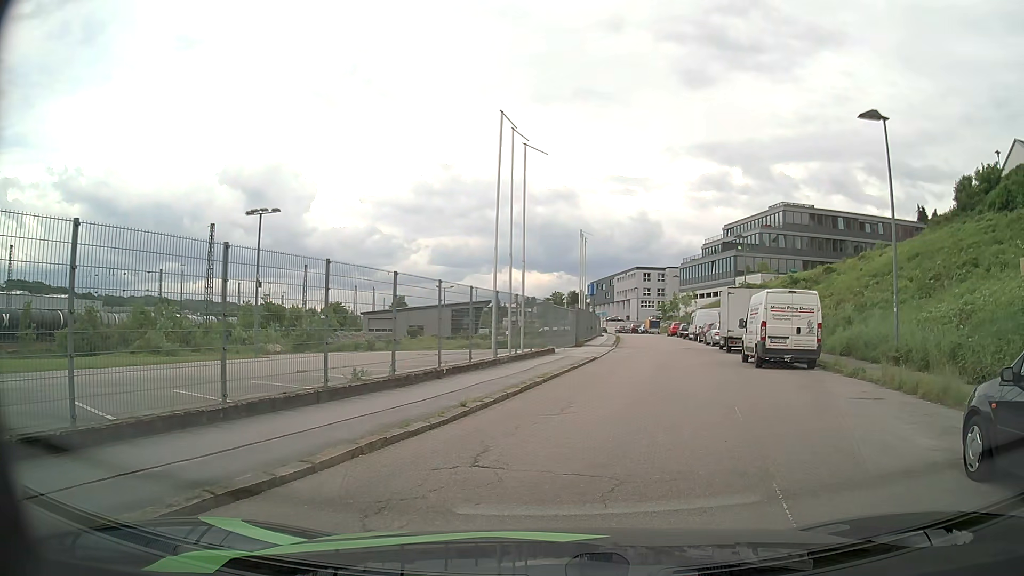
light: Day
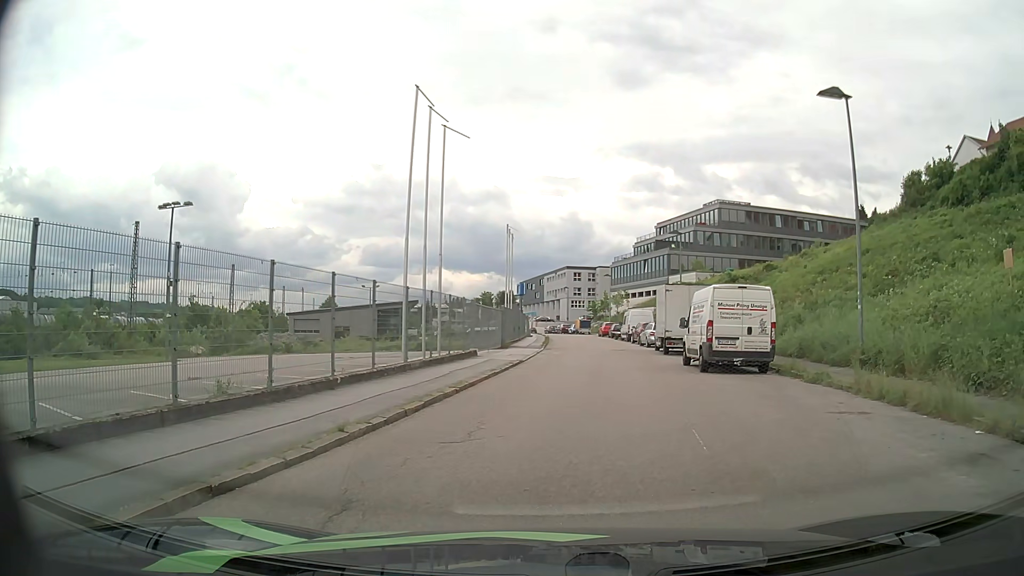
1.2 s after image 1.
(+0.1, +2.5) m; +7°
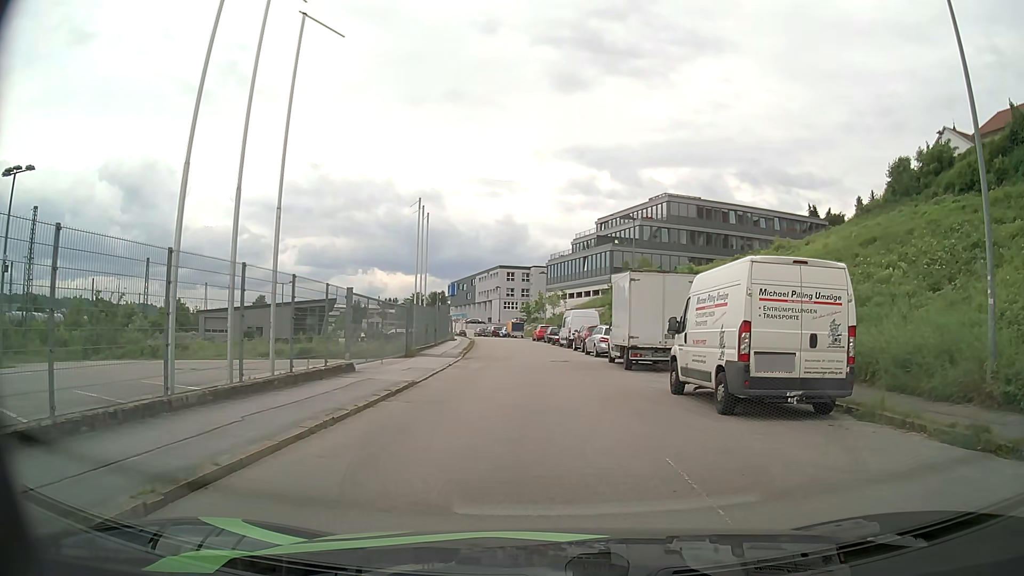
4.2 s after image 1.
(+0.2, +9.1) m; +4°
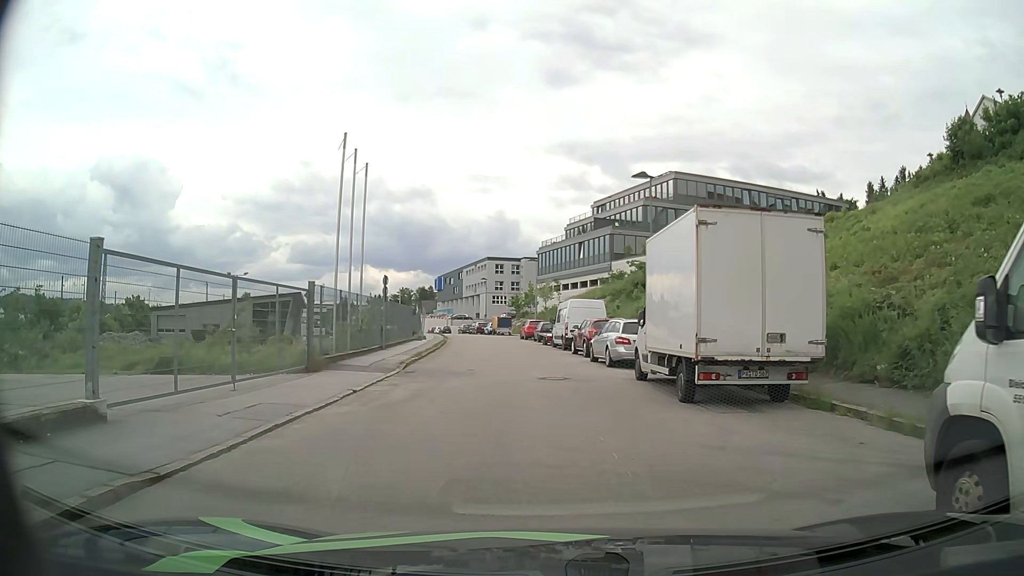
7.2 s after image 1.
(+0.2, +10.9) m; 0°
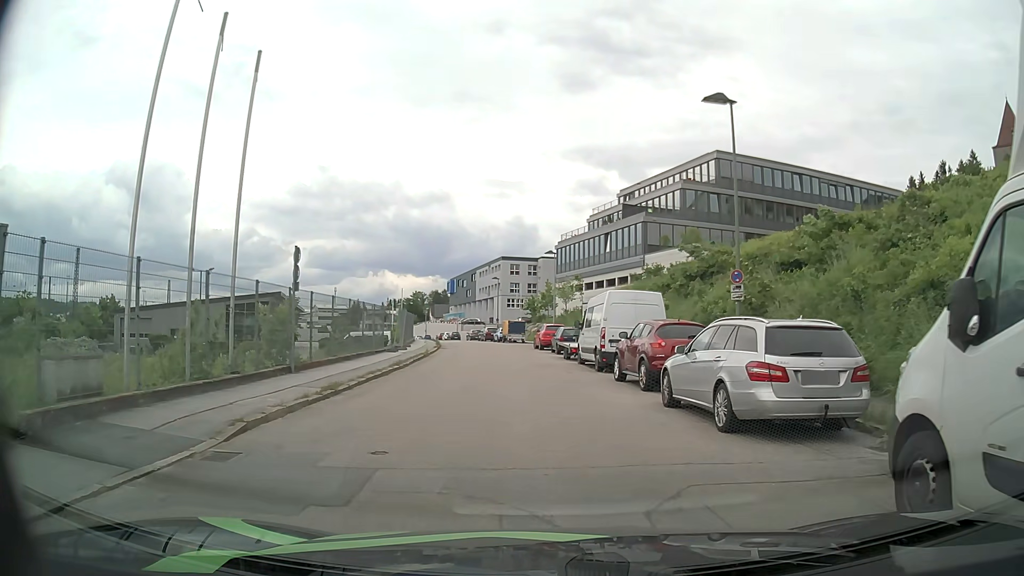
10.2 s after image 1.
(+0.1, +12.1) m; 0°
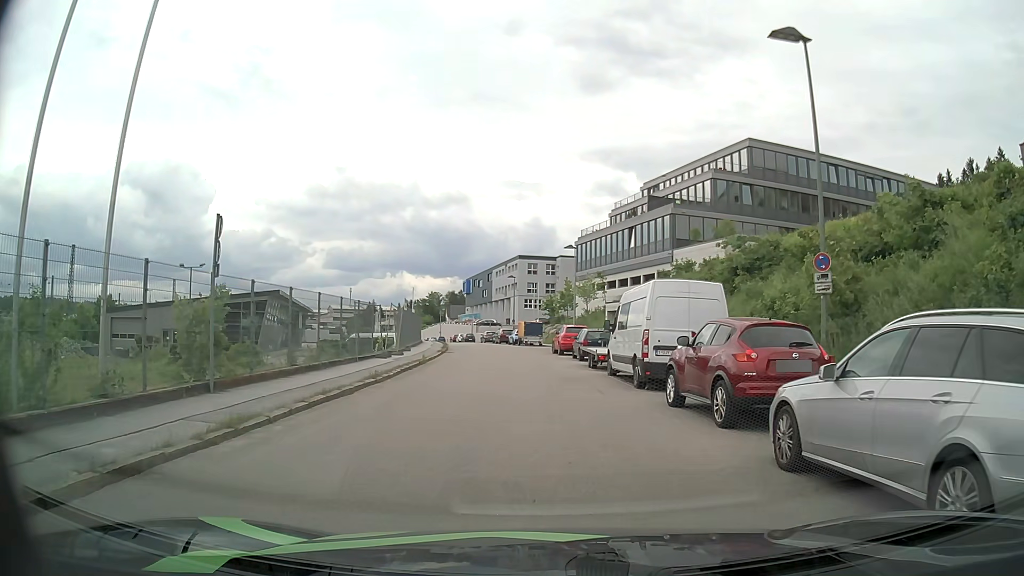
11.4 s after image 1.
(-0.1, +5.2) m; -1°
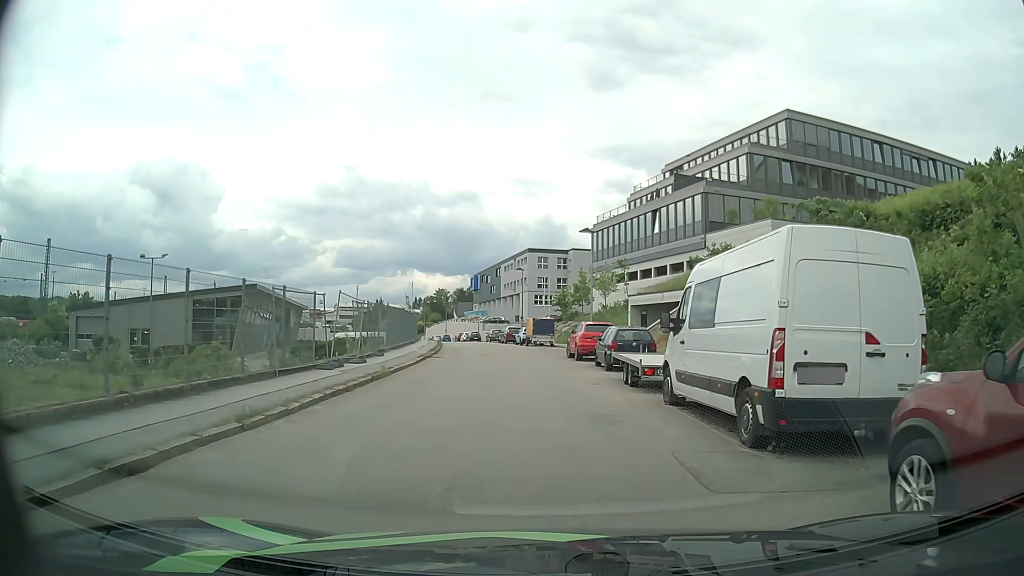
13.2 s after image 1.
(-0.2, +8.0) m; -1°
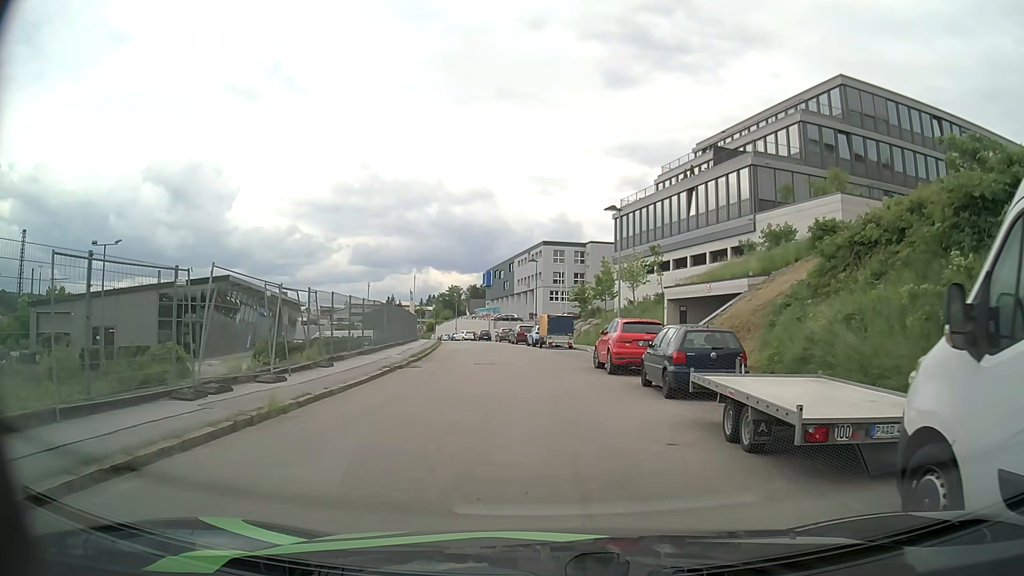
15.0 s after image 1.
(-0.2, +8.2) m; -2°
(0, +10) (-1, +20) (-2, +30) (-3, +40) (-4, +50) (-6, +60) (-8, +69) (-10, +79) (-13, +89) (-15, +99) m
